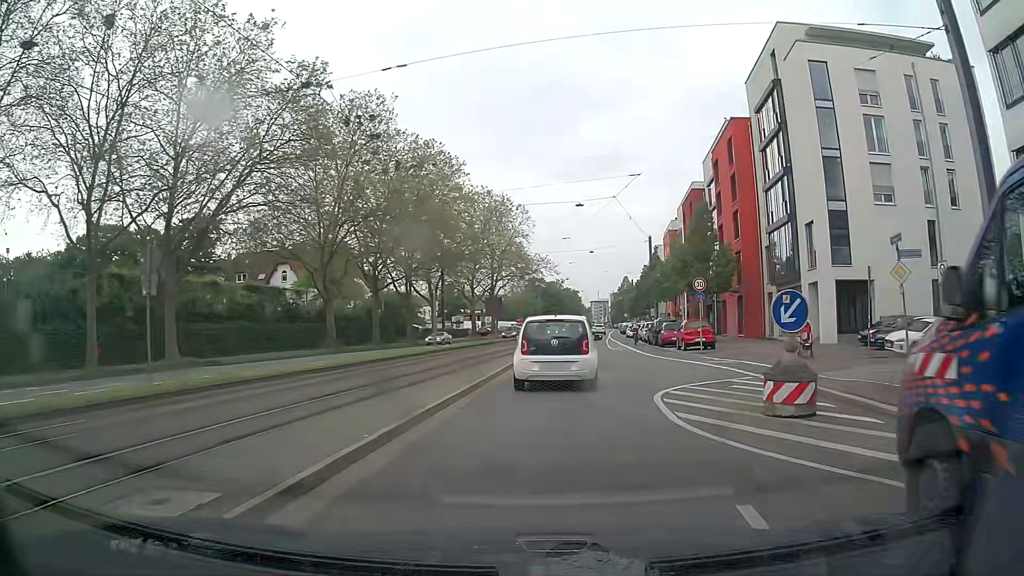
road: primary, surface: asphalt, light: Day
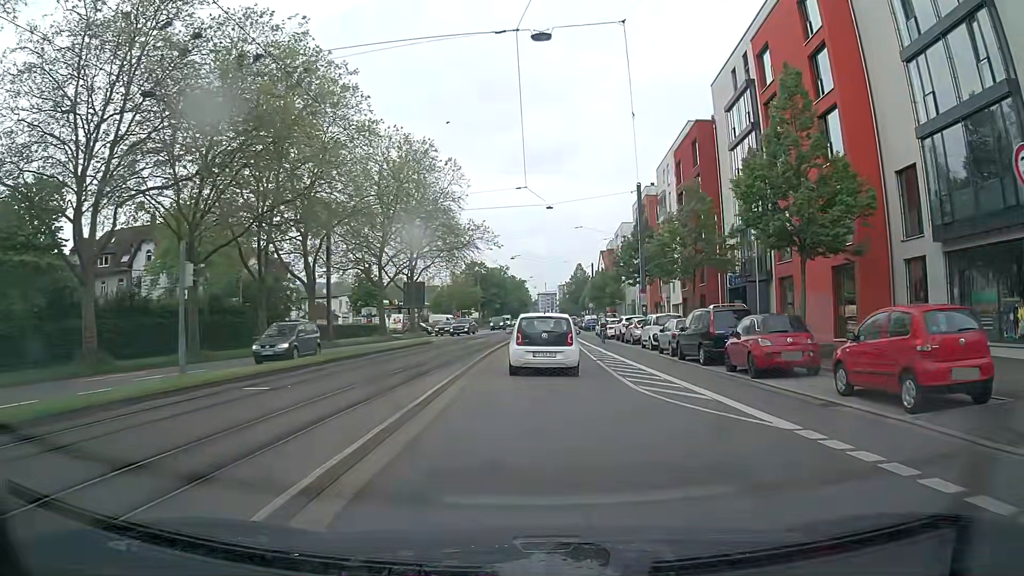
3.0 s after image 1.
(+1.0, +24.7) m; +4°
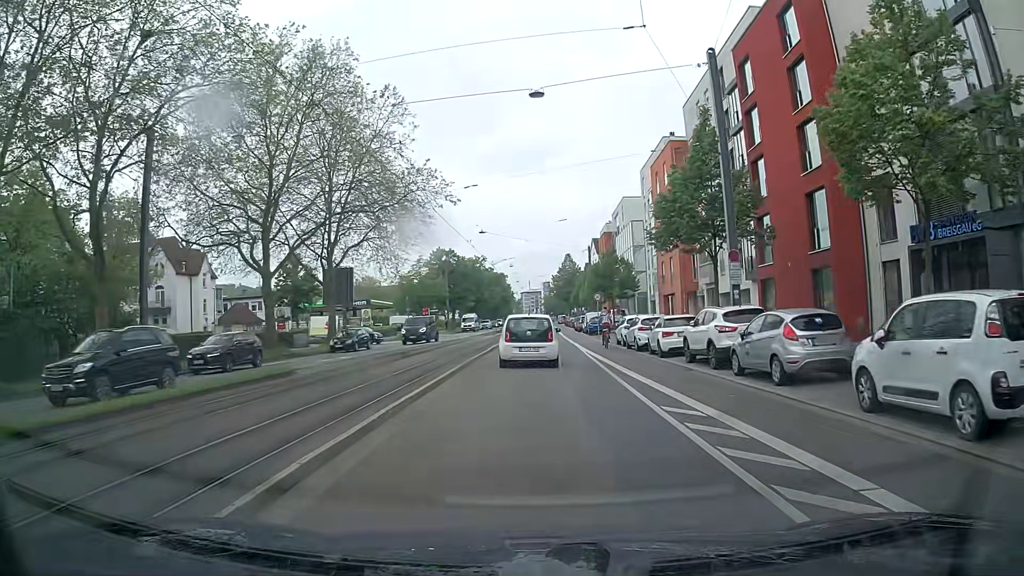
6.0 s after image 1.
(+0.3, +24.0) m; +1°
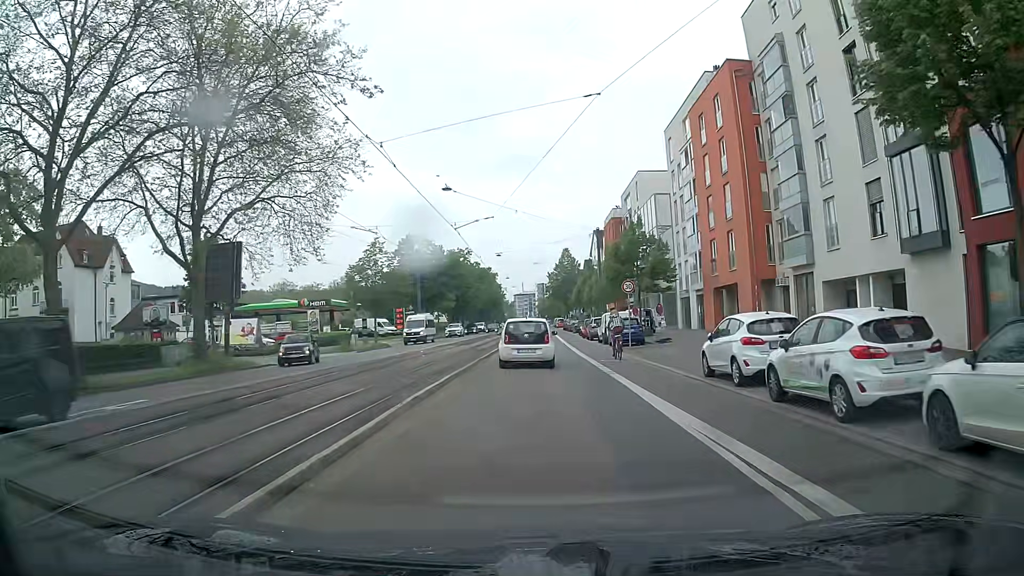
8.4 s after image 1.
(+0.2, +19.3) m; +2°
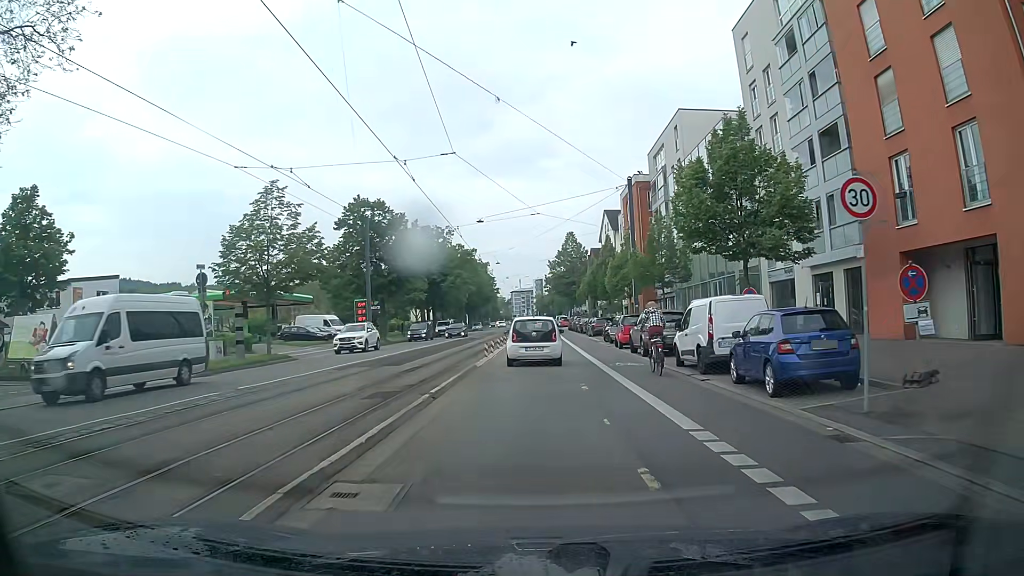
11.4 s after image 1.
(-0.6, +23.4) m; -3°
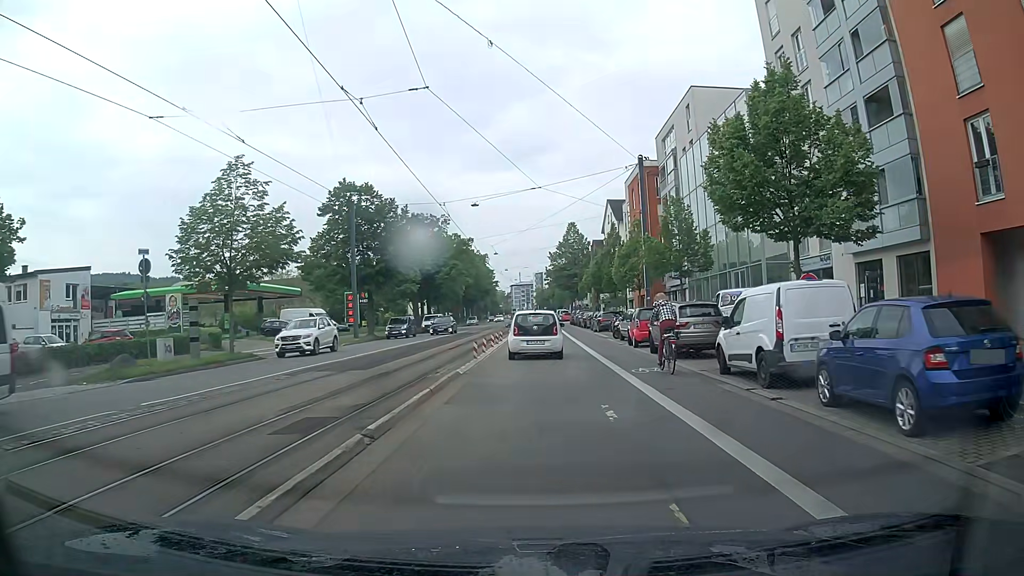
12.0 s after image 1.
(+0.1, +4.5) m; +1°
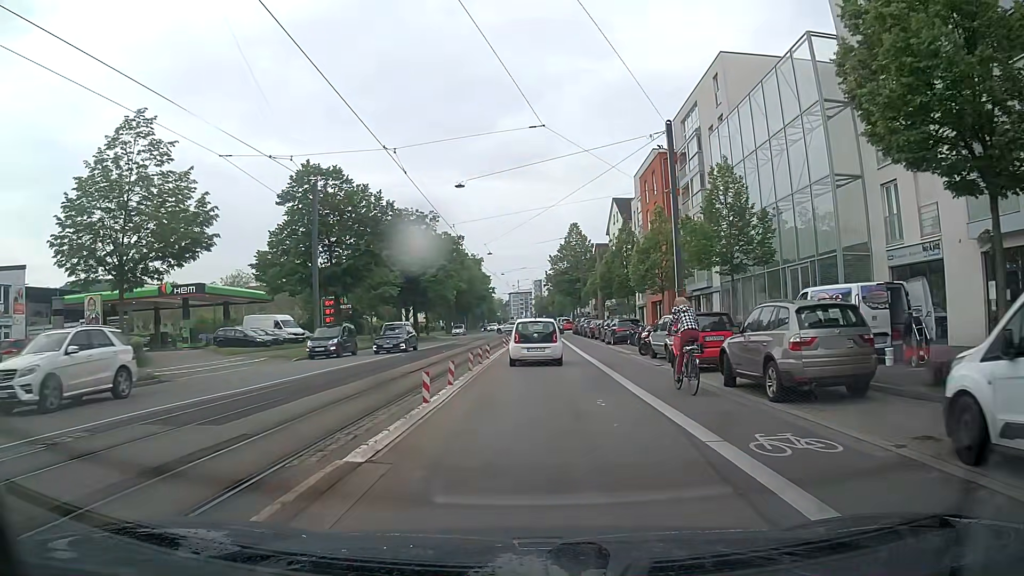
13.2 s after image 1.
(0.0, +8.9) m; 0°
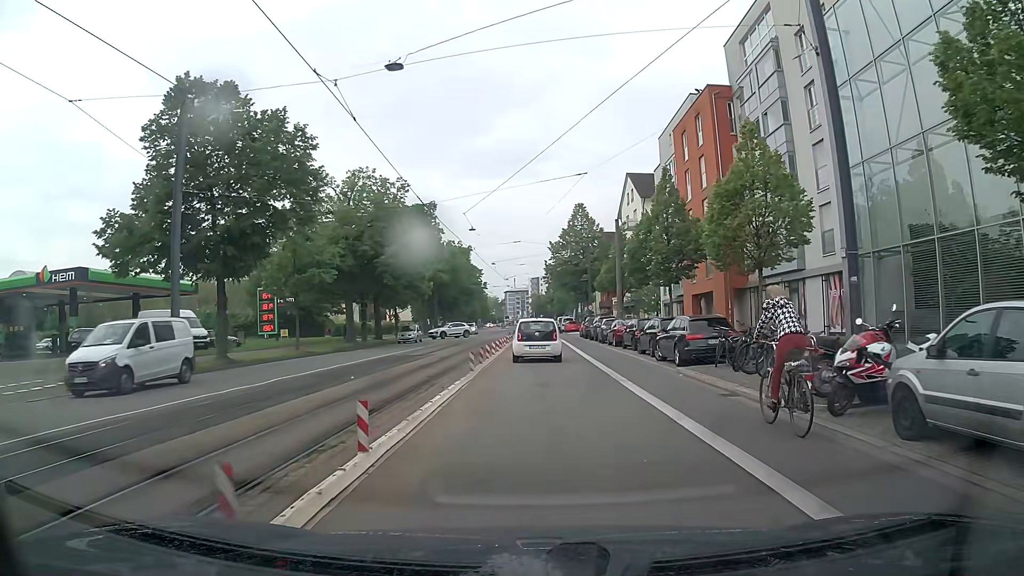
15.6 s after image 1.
(+0.1, +17.2) m; 0°
(0, +10) (0, +20) (0, +30) (+1, +40) (+1, +50) (+1, +60) (+1, +70) (+1, +80) (+1, +90) (+1, +100) m
